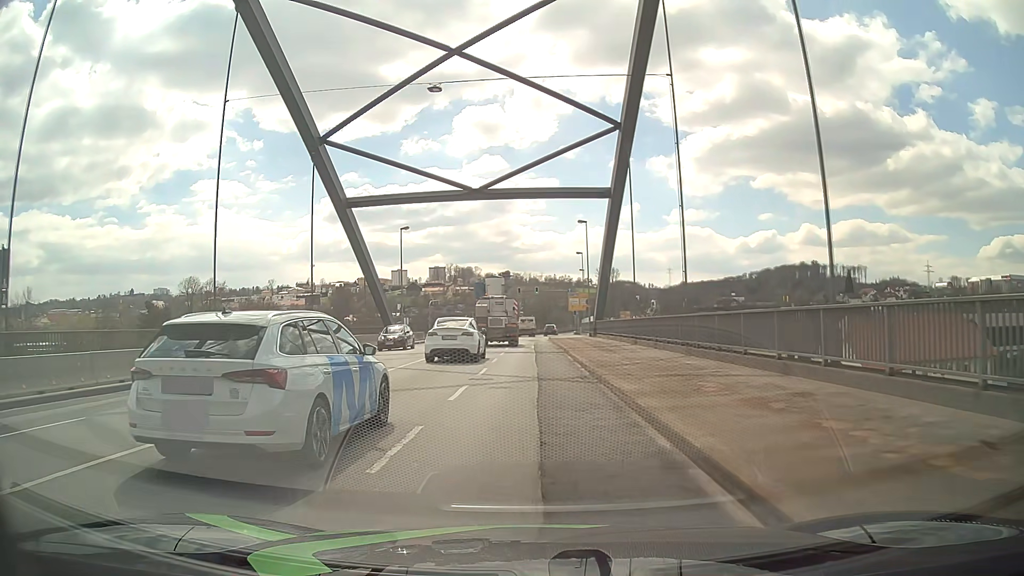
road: primary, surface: asphalt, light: Day
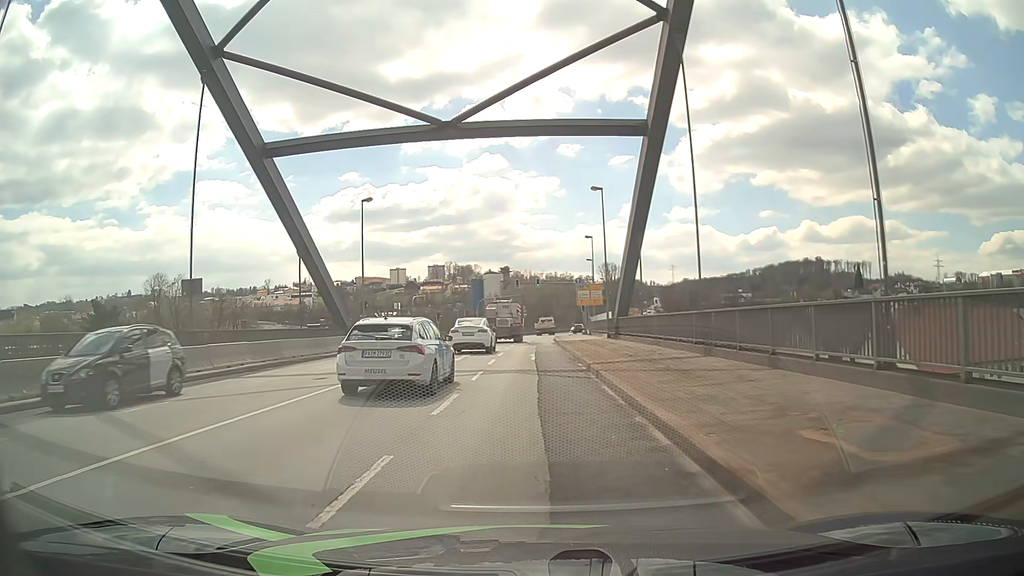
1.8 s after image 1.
(0.0, +14.1) m; -1°
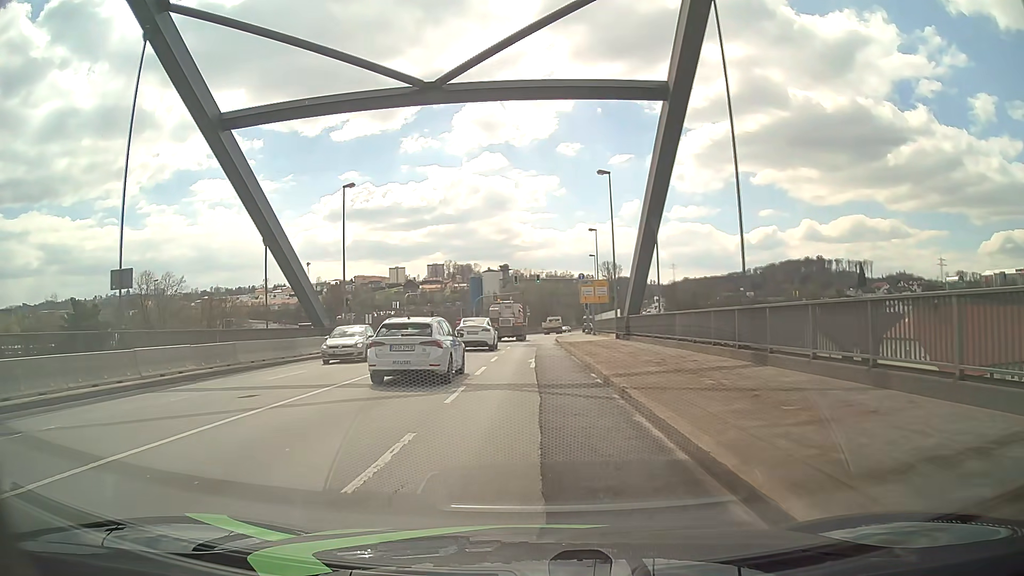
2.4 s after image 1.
(0.0, +4.7) m; +1°
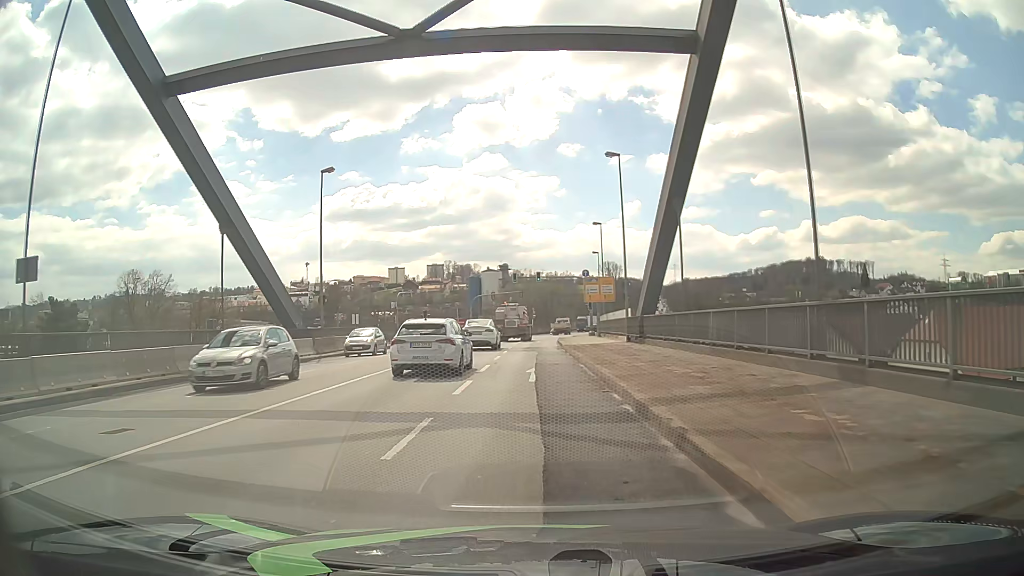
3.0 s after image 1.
(-0.1, +4.7) m; -1°
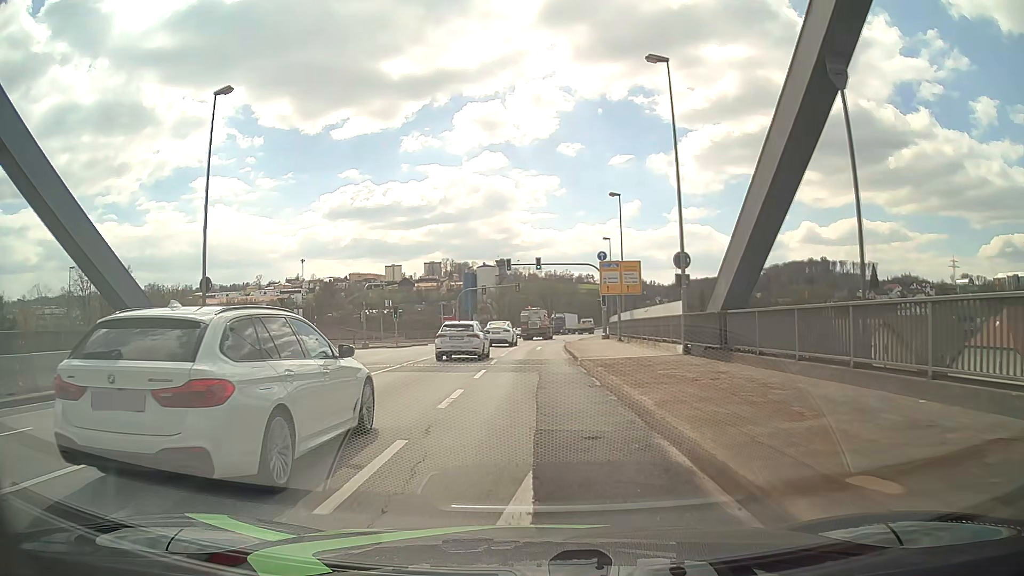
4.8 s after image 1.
(0.0, +14.0) m; 0°
